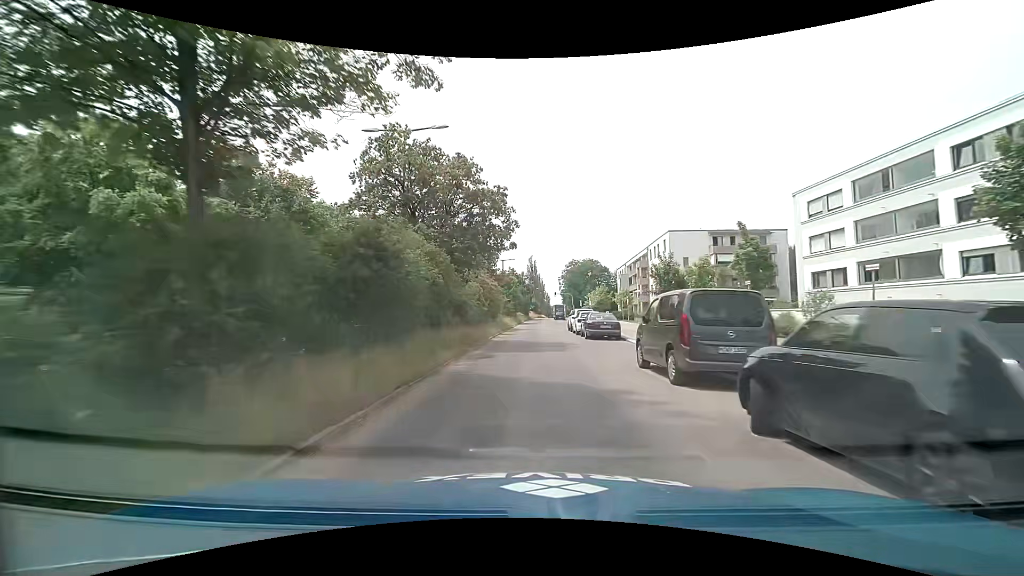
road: secondary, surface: asphalt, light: Day
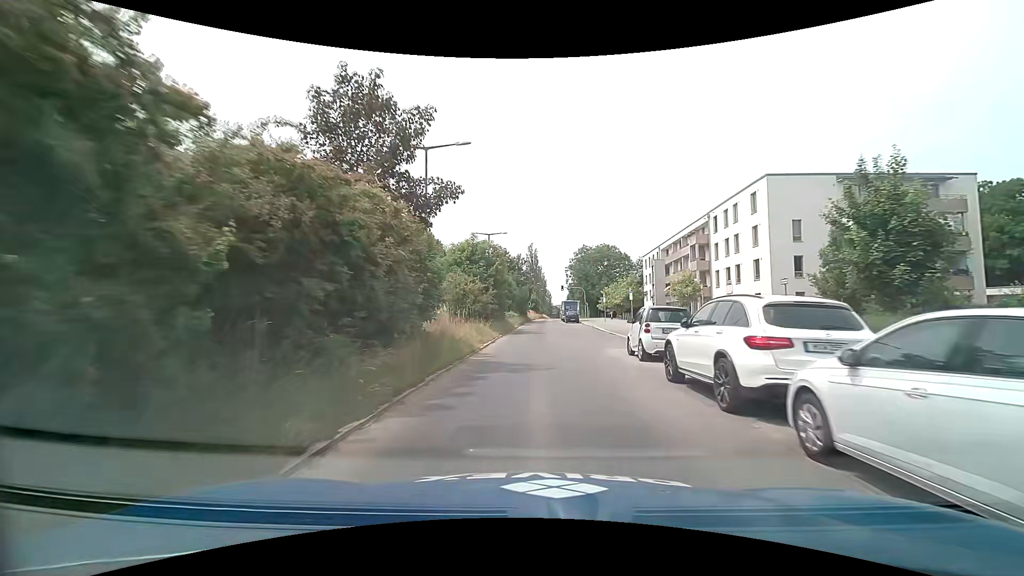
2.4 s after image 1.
(+0.2, +28.0) m; 0°
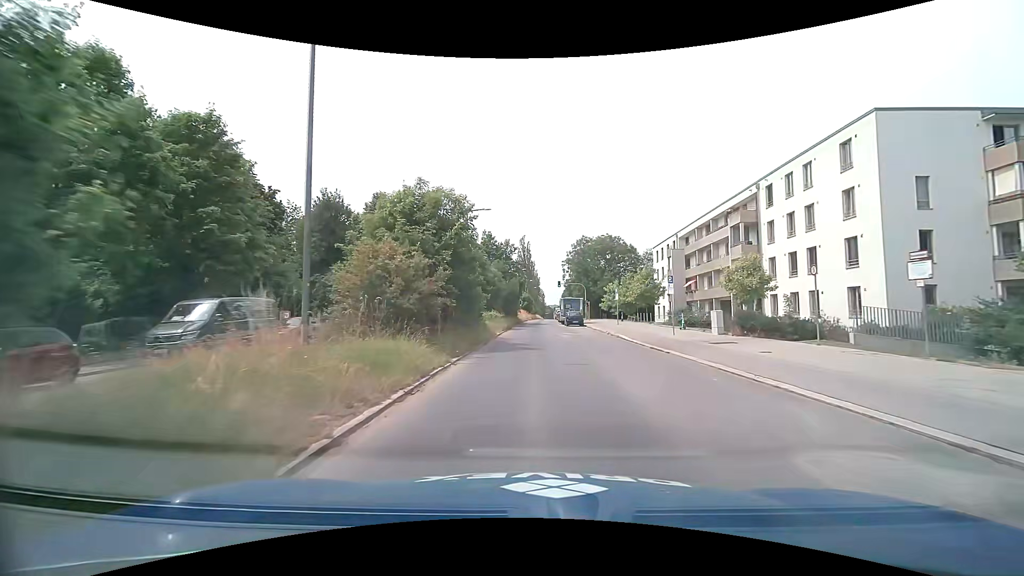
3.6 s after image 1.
(+0.1, +13.4) m; +1°
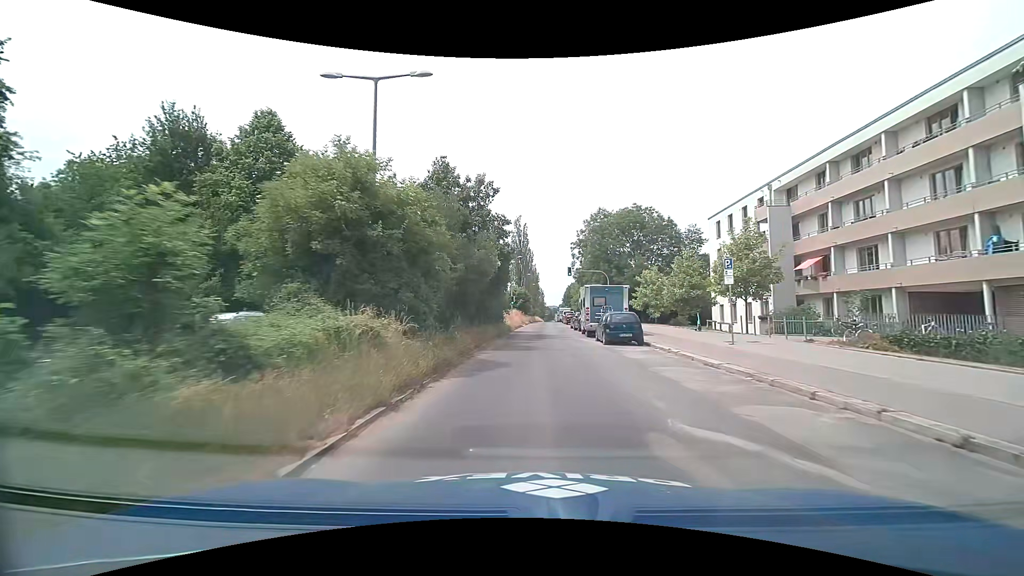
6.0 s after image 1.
(0.0, +25.8) m; 0°
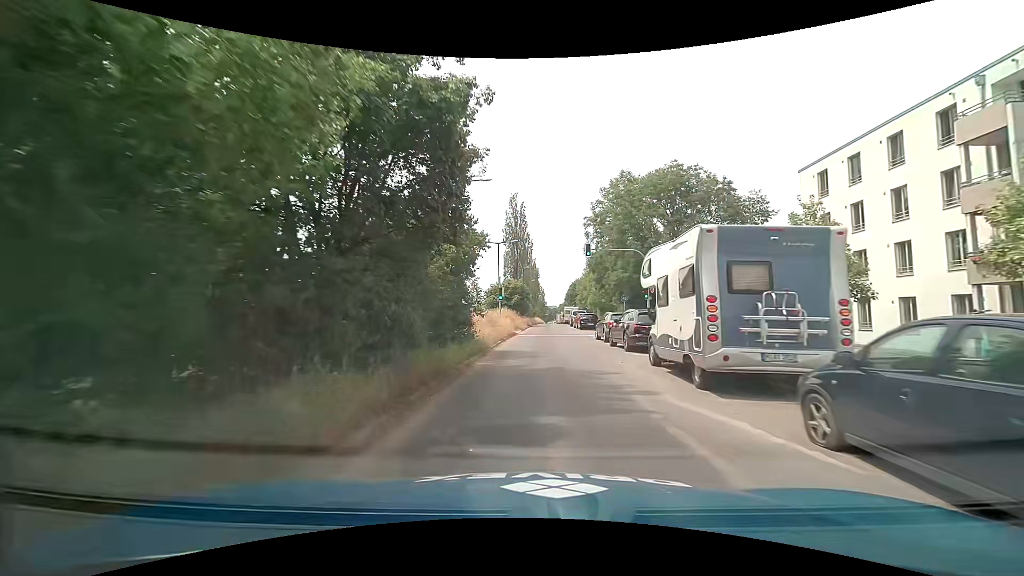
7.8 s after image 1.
(+0.1, +18.3) m; 0°
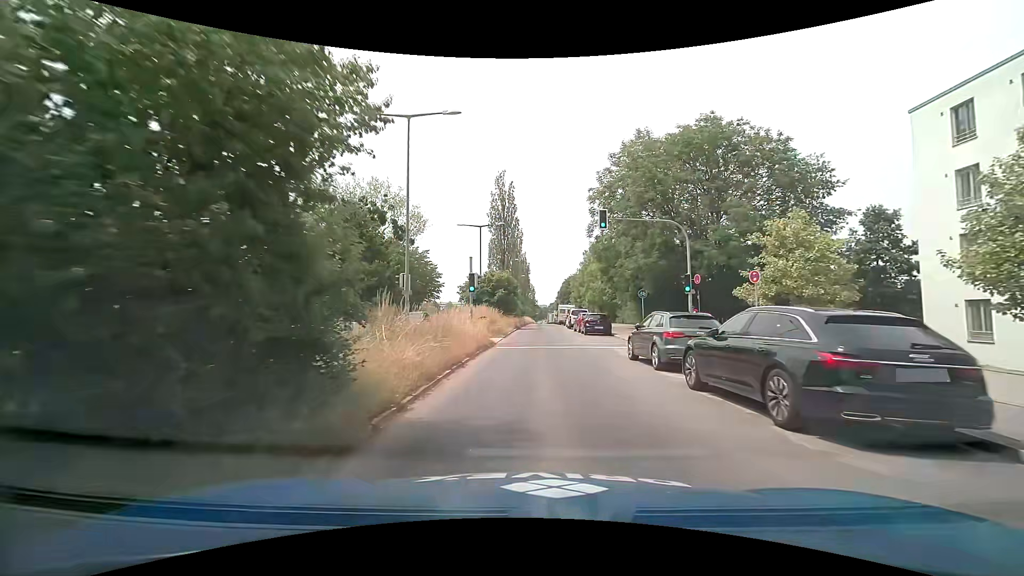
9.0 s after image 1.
(+0.1, +11.3) m; +1°
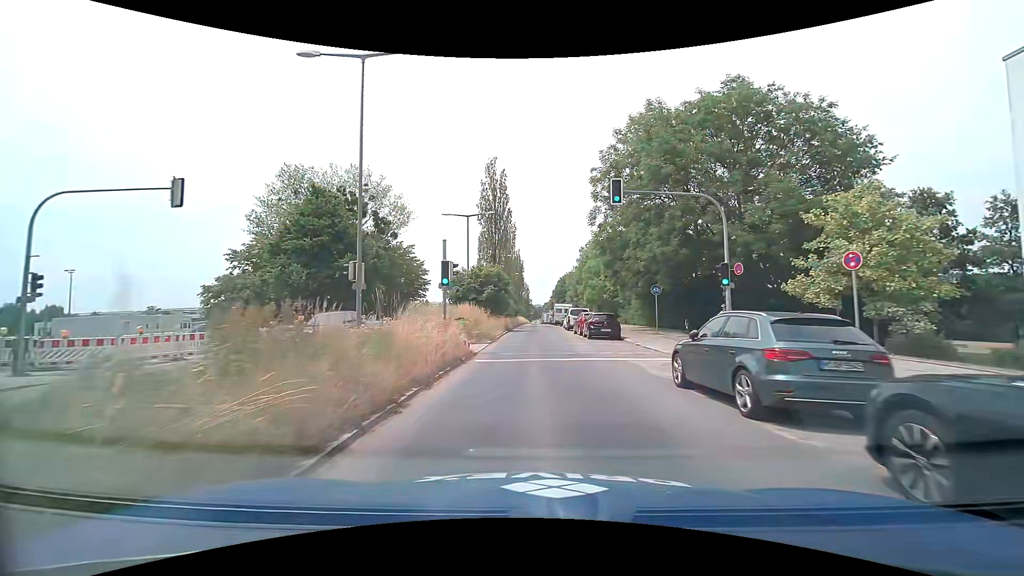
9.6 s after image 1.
(0.0, +5.4) m; +2°
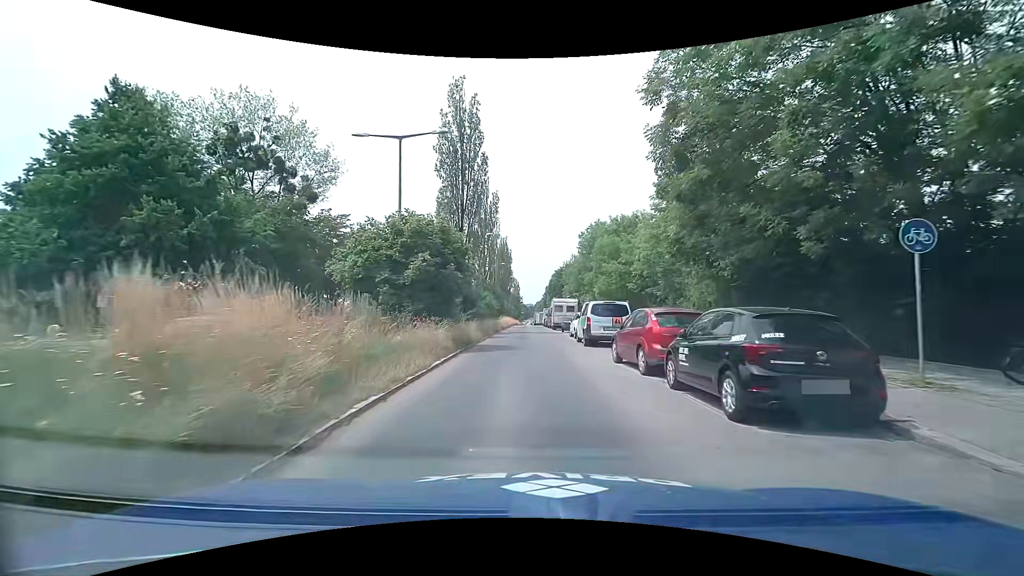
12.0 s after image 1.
(0.0, +20.4) m; 0°
(0, +10) (0, +20) (-1, +30) (-1, +40) (-1, +50) (-1, +60) (-1, +70) (-1, +80) (-2, +90) (-2, +100) m
